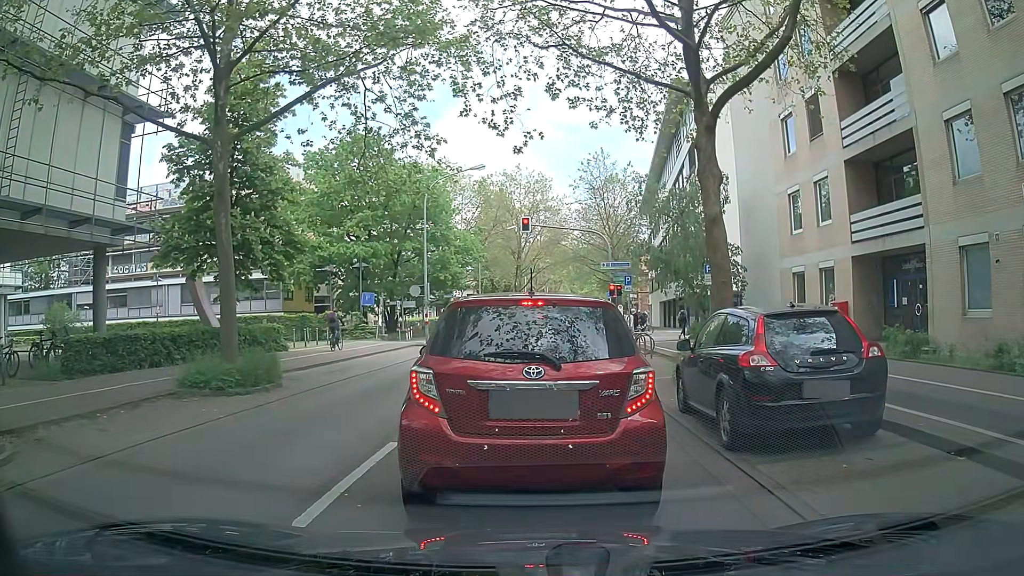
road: secondary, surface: asphalt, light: Day
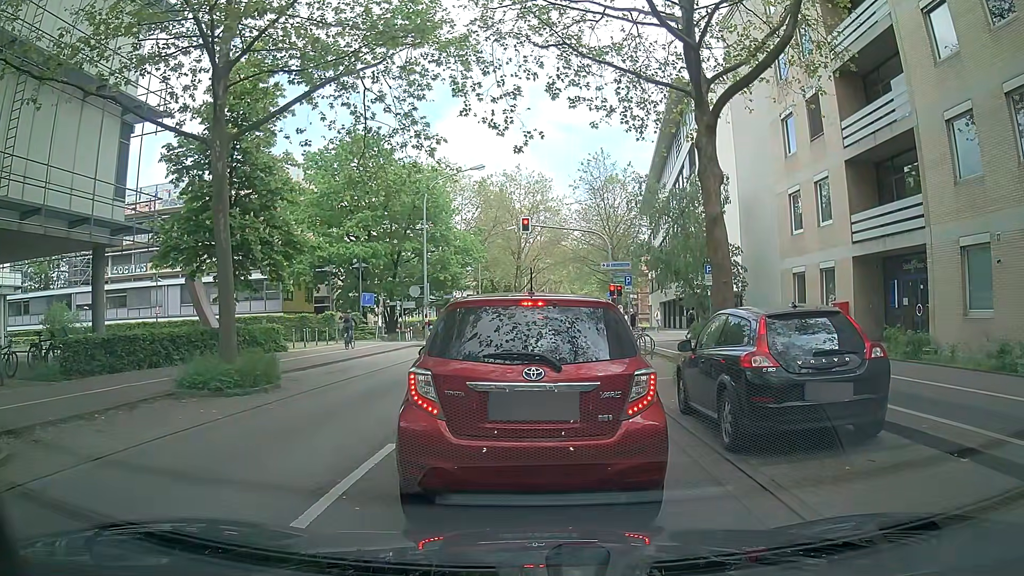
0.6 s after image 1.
(0.0, +0.1) m; 0°
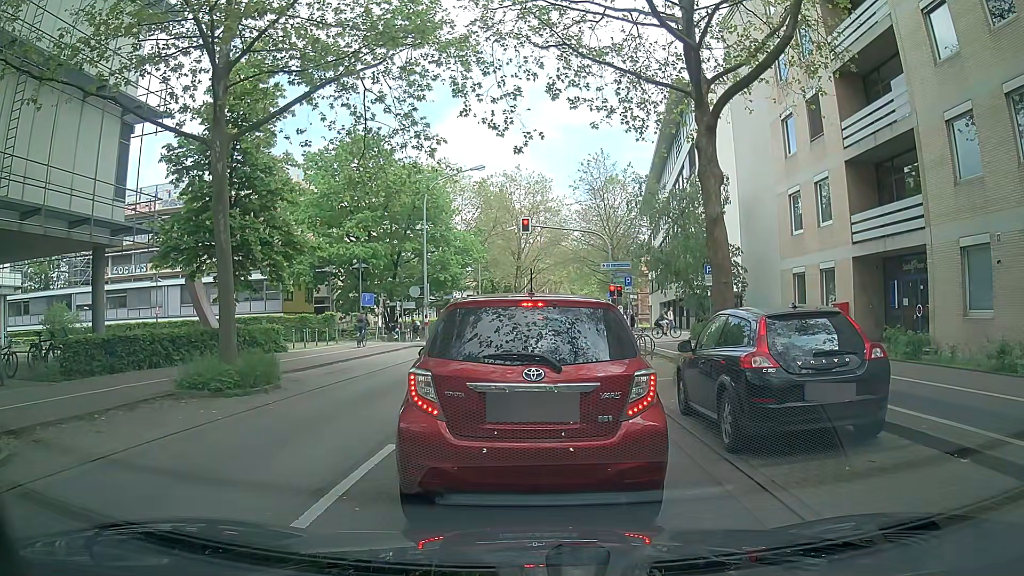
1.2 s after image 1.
(0.0, 0.0) m; 0°
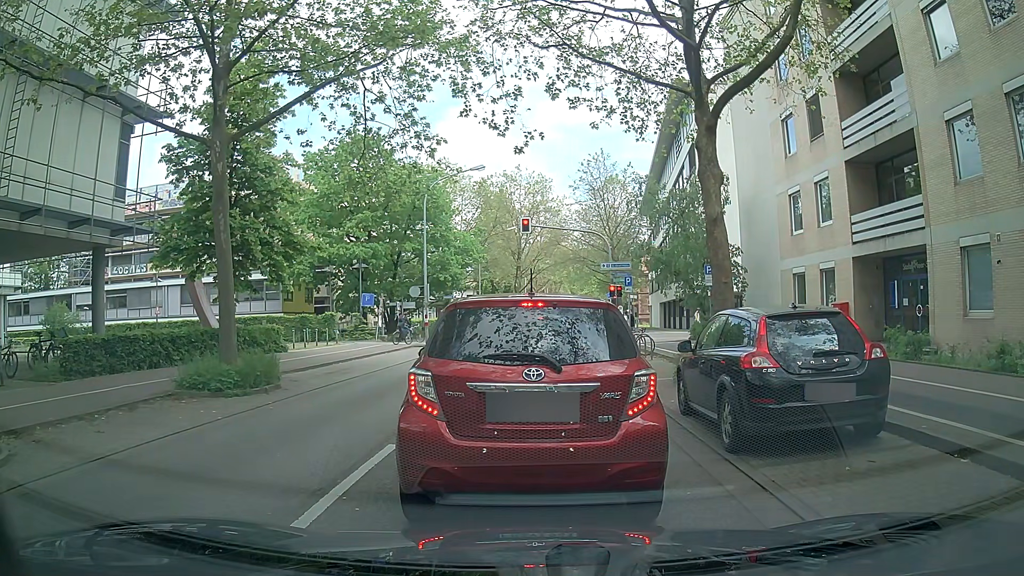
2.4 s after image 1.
(0.0, 0.0) m; 0°
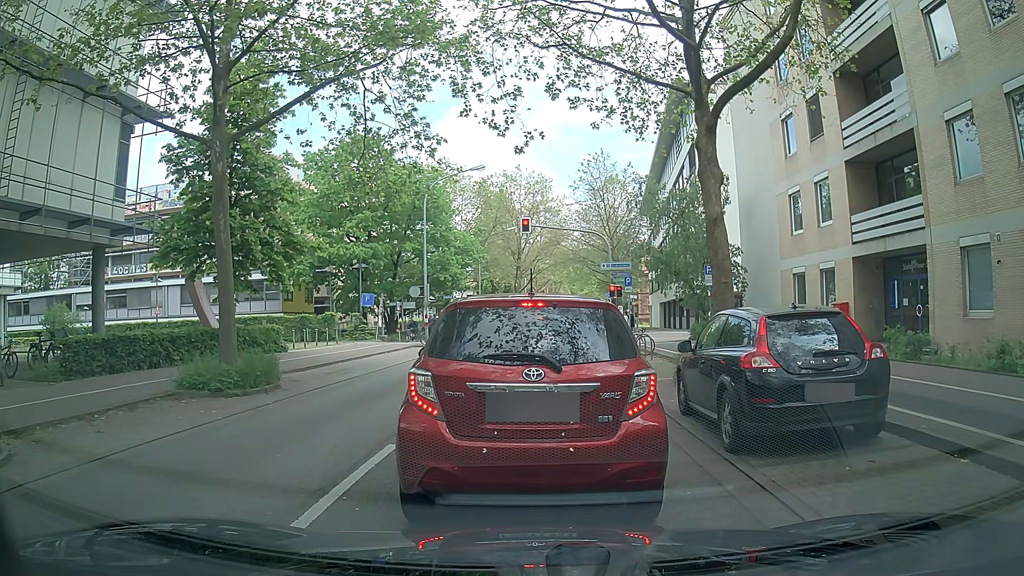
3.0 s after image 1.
(0.0, 0.0) m; 0°
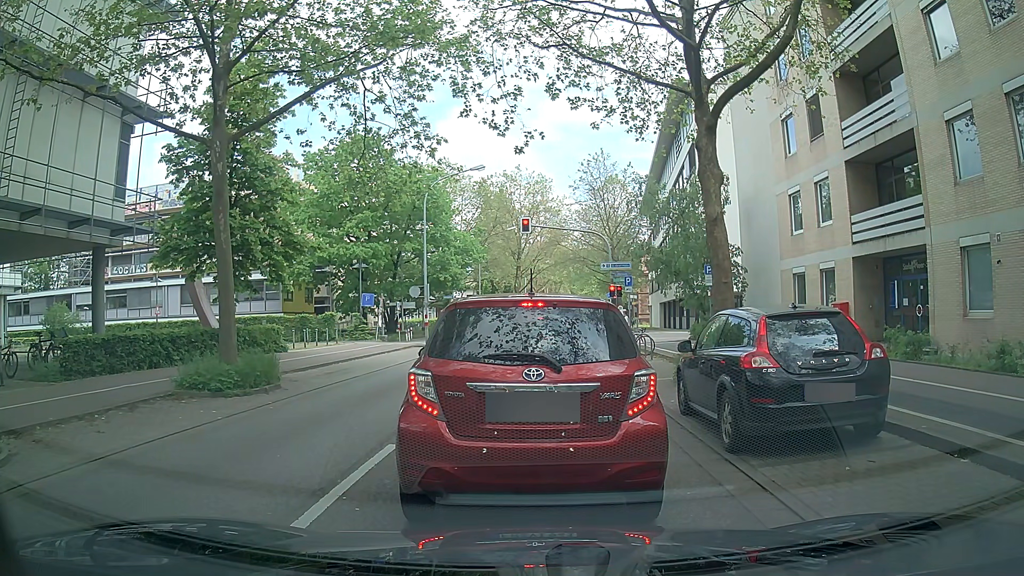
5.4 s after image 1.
(0.0, 0.0) m; 0°
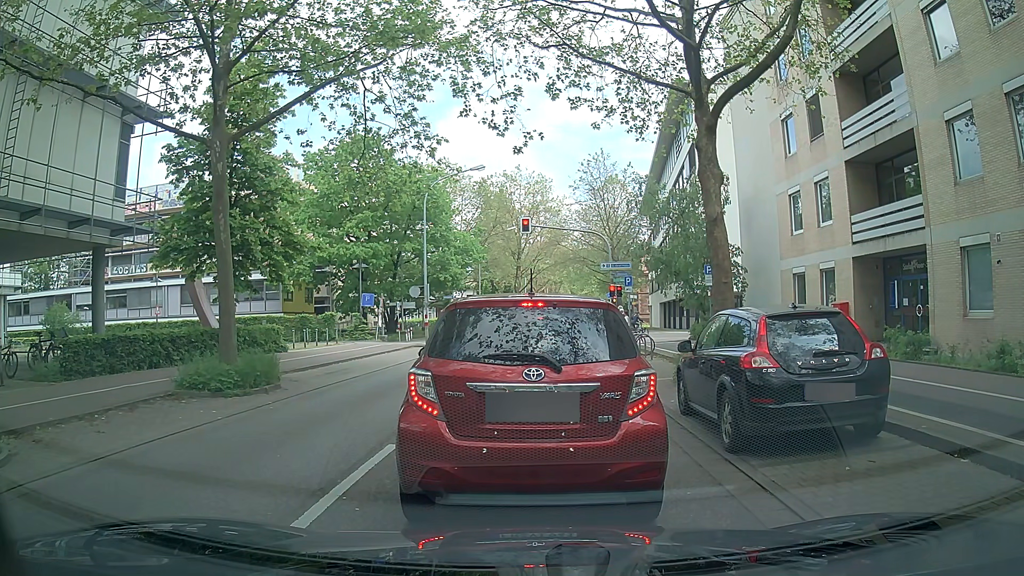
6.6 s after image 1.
(0.0, 0.0) m; 0°
